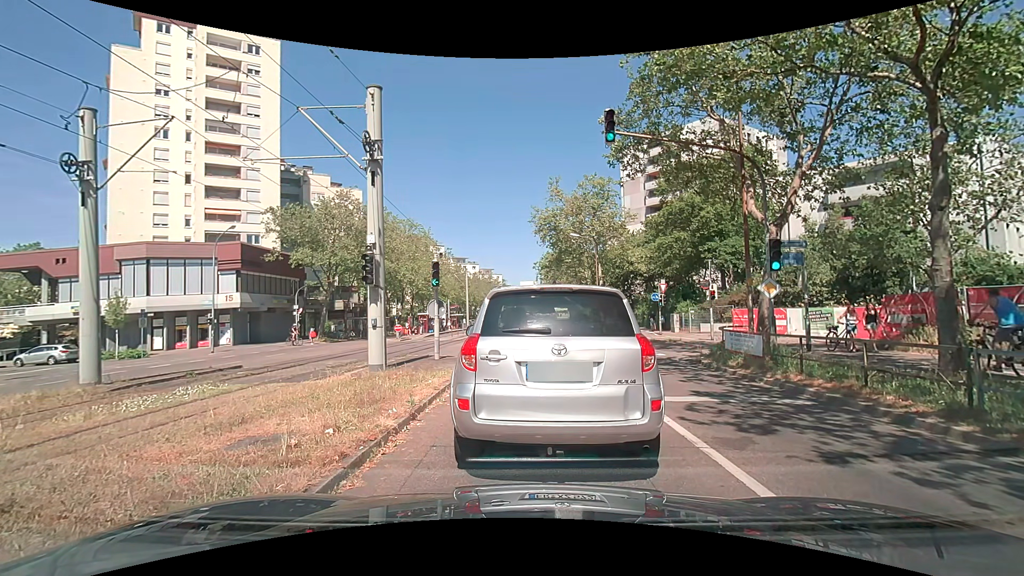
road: tertiary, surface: asphalt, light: Day
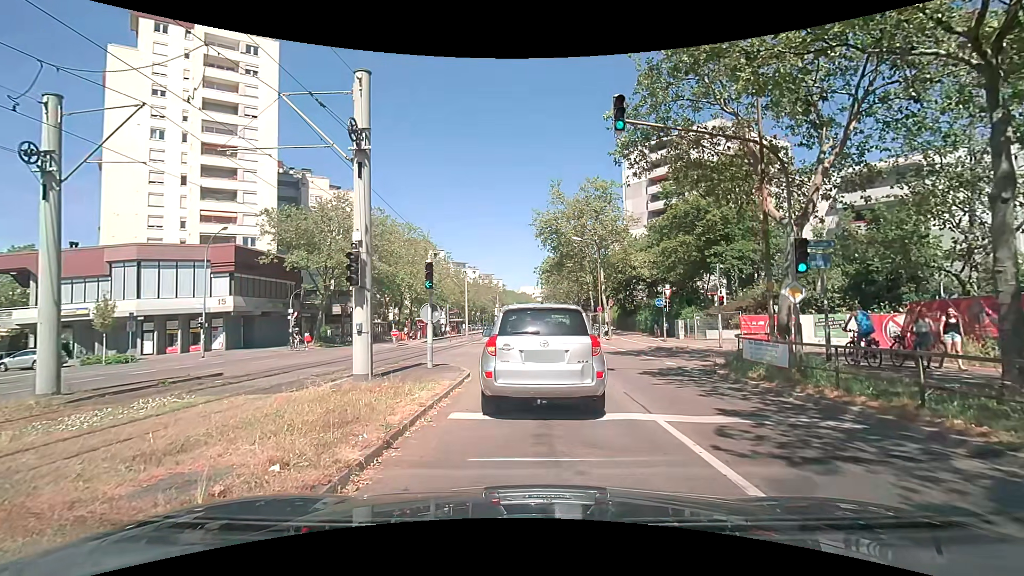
(0.0, +1.2) m; +2°
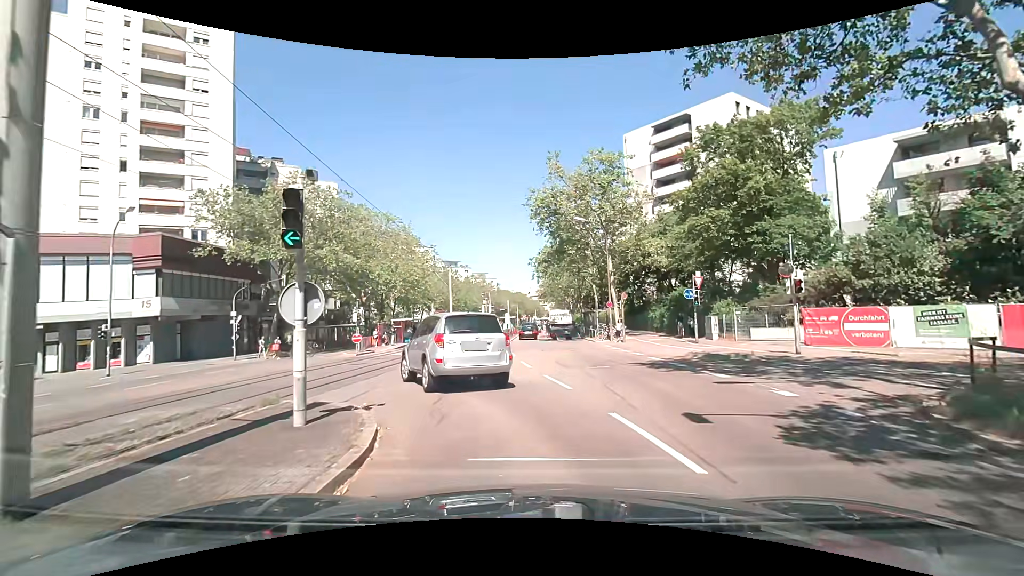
(-0.2, +8.4) m; +1°
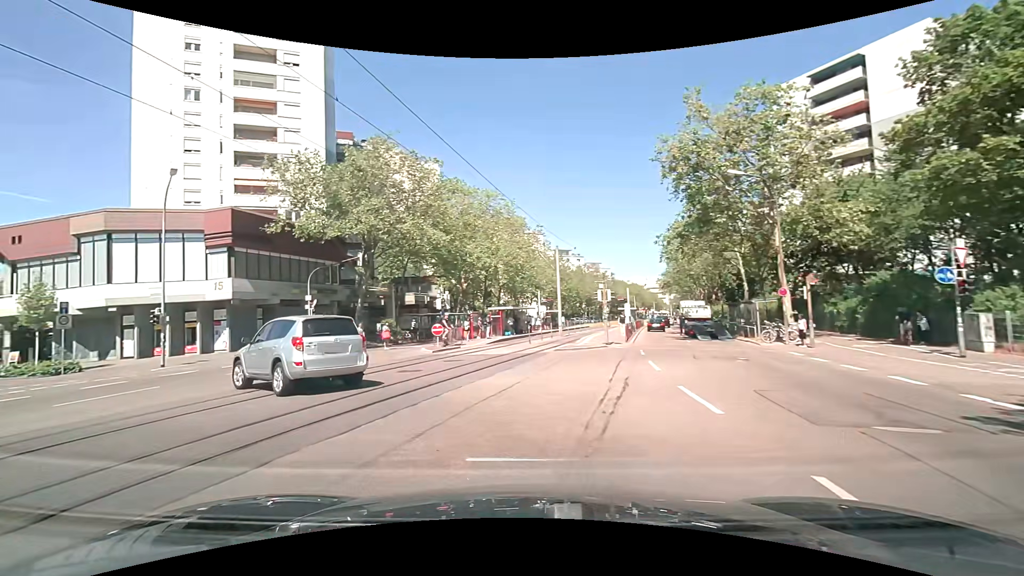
(-0.9, +8.8) m; -15°
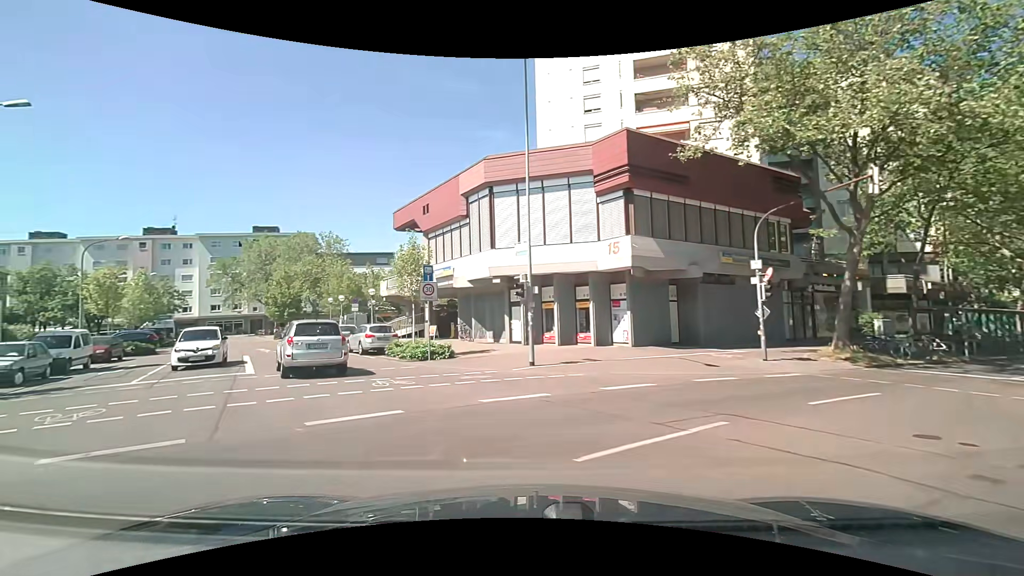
(-6.4, +14.2) m; -44°
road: residential
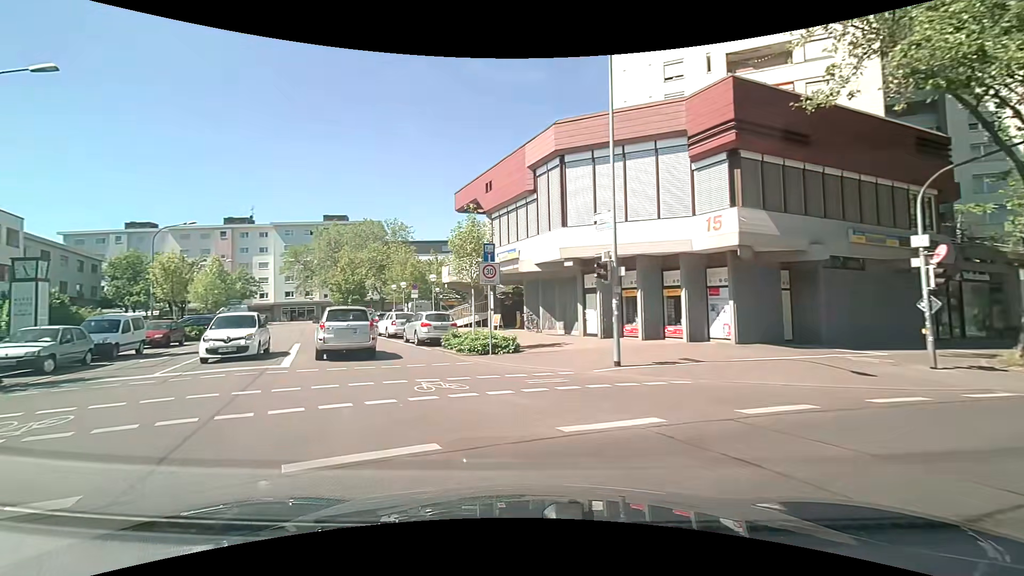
(-0.2, +3.2) m; -9°
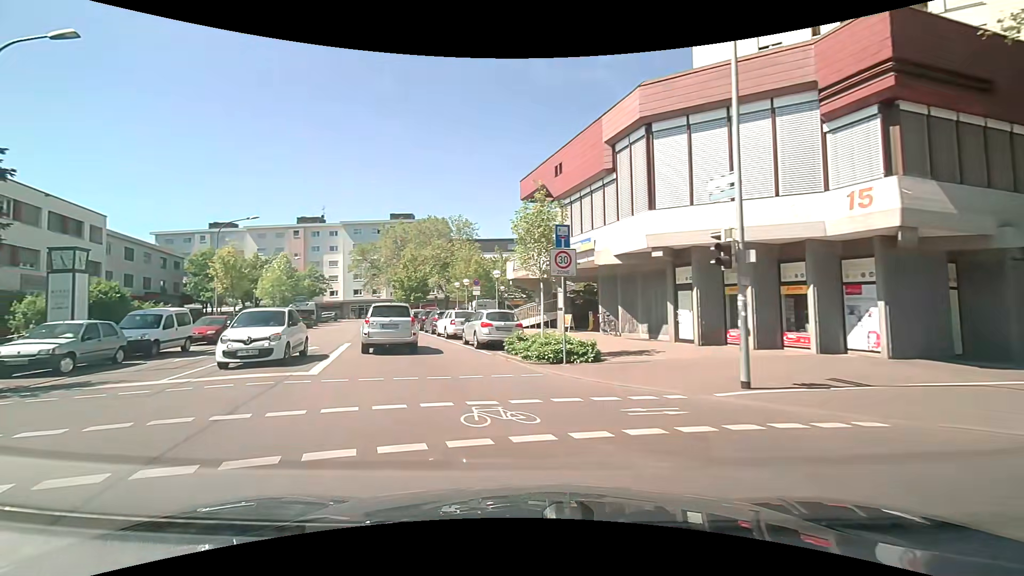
(-0.2, +3.3) m; -7°
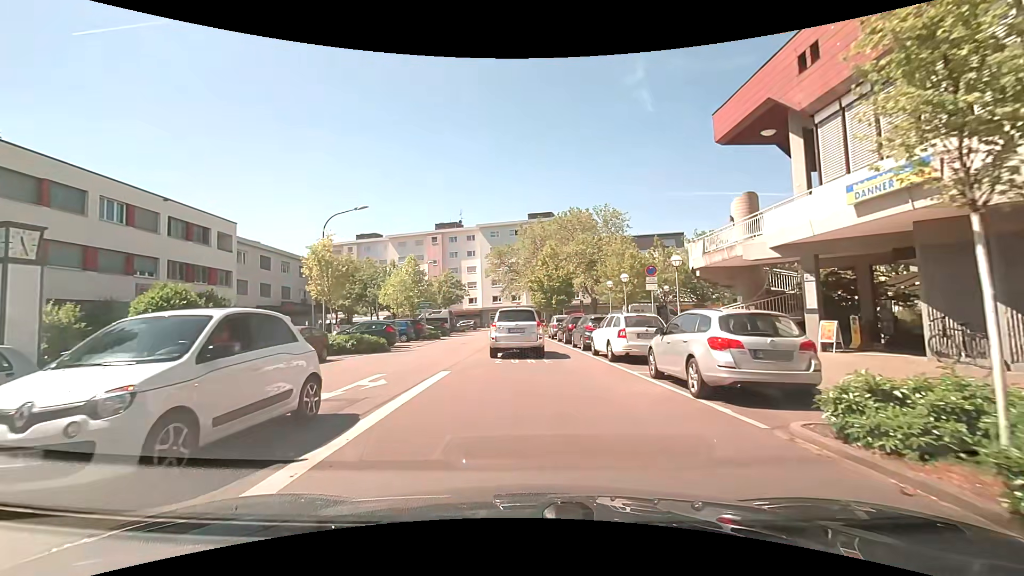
(-1.7, +9.9) m; -16°
